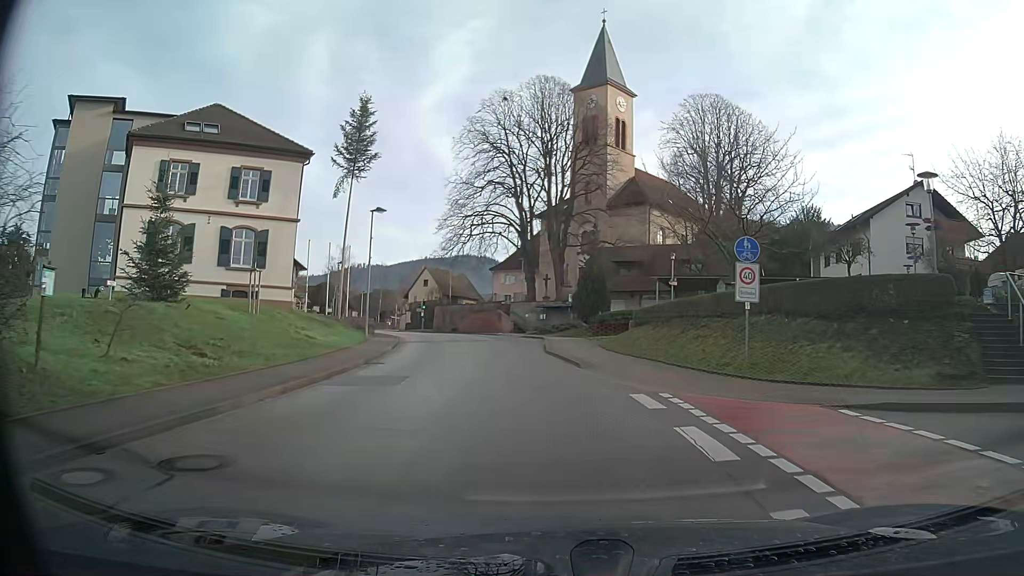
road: secondary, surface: asphalt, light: Day
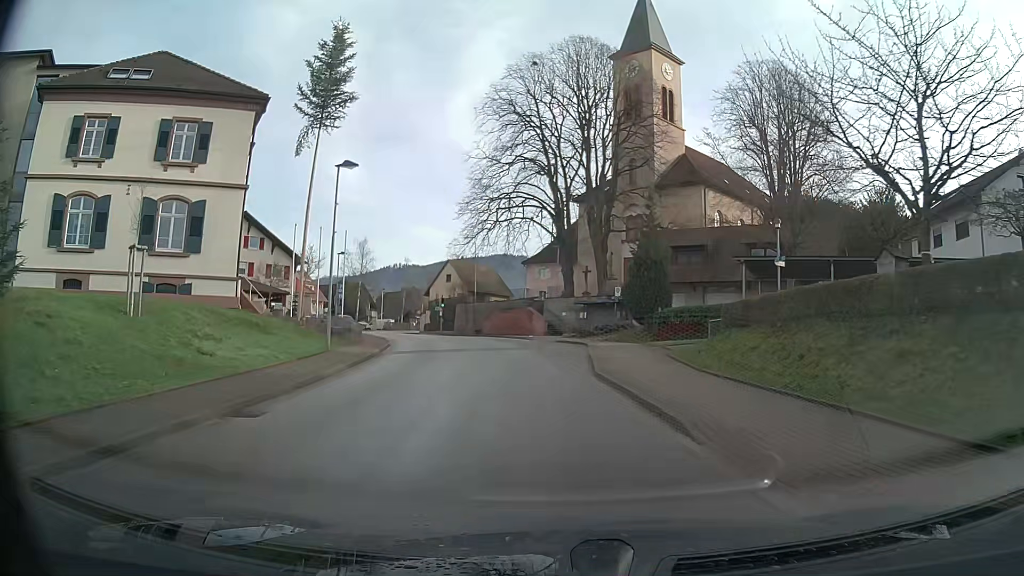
(-0.3, +10.8) m; -3°
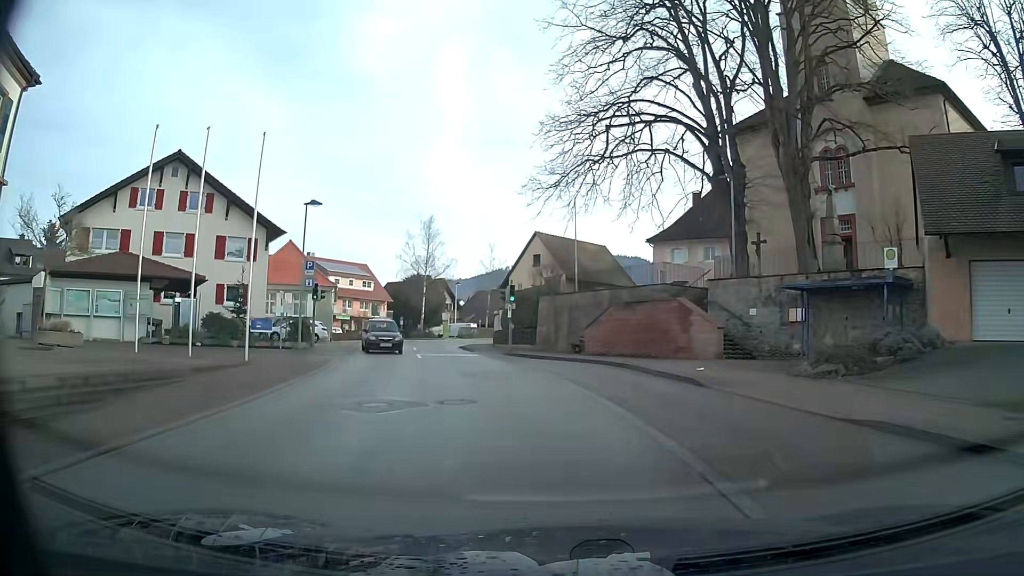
(-2.2, +27.7) m; -10°
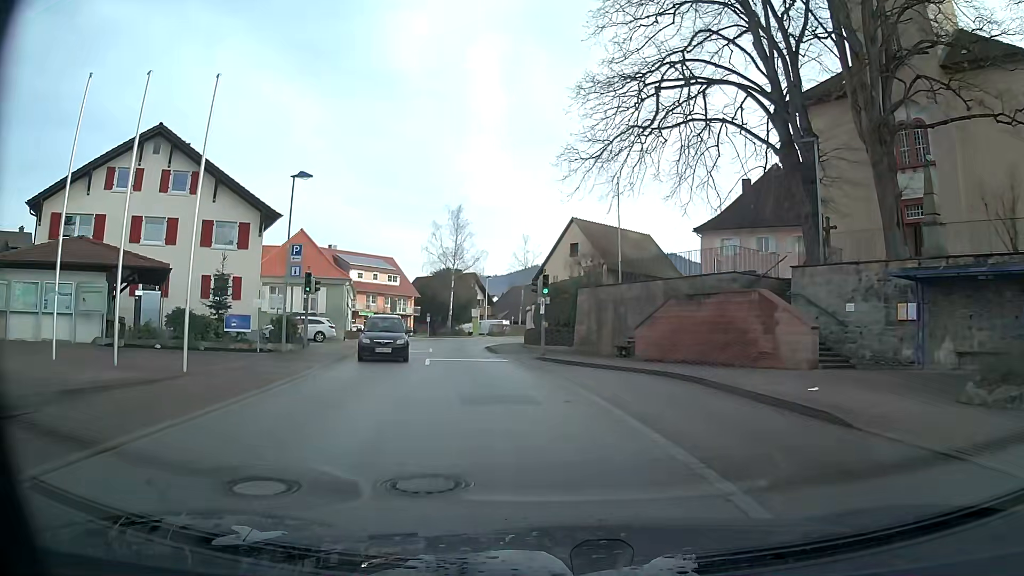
(-0.1, +5.7) m; -3°
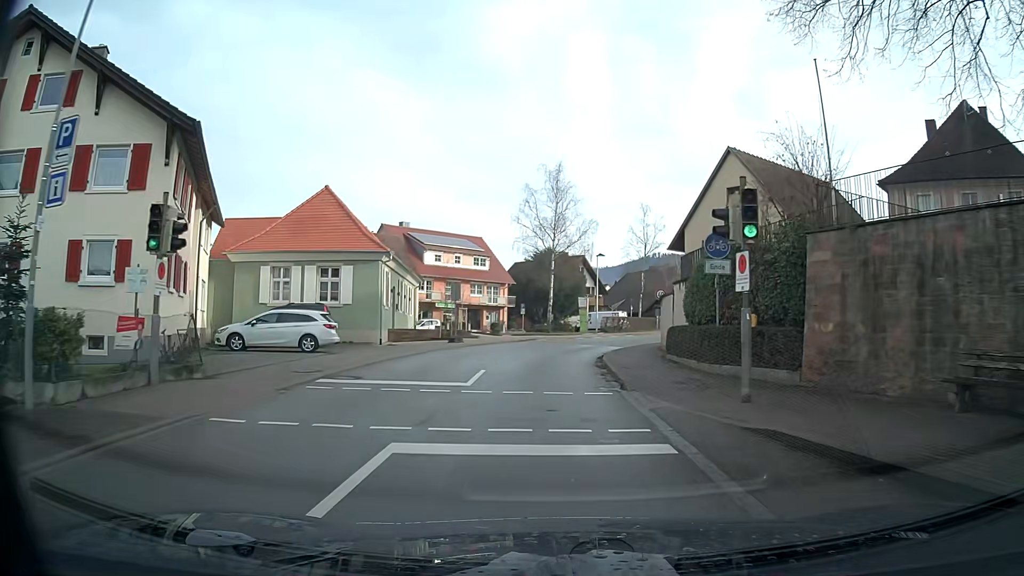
(-1.4, +17.2) m; -8°
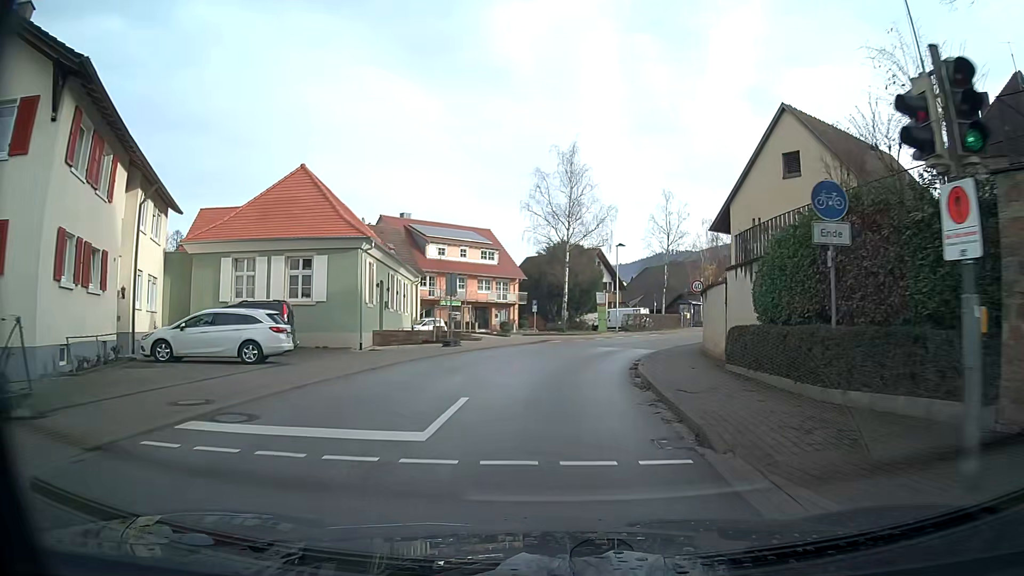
(0.0, +5.8) m; 0°
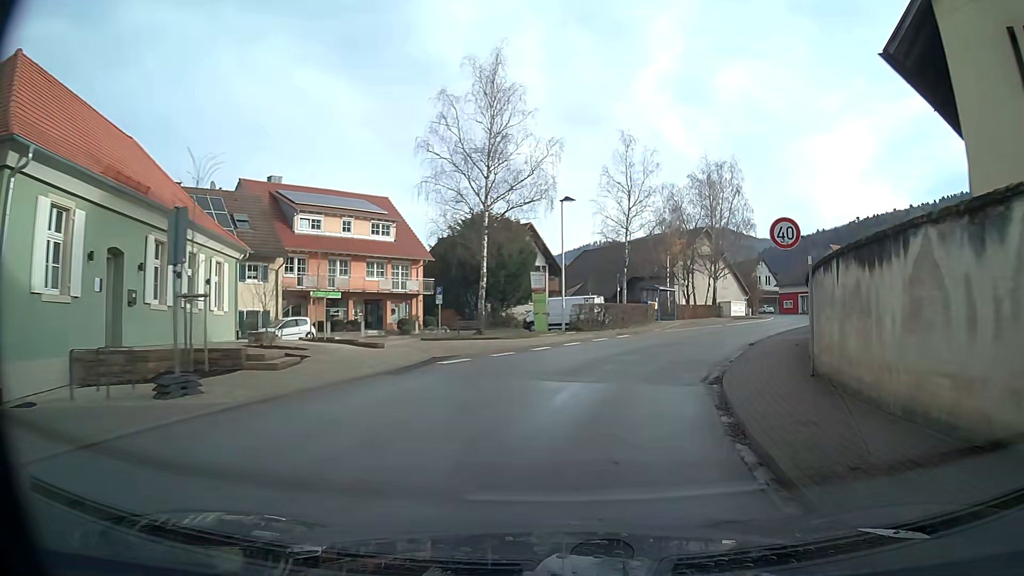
(+0.8, +17.5) m; +8°
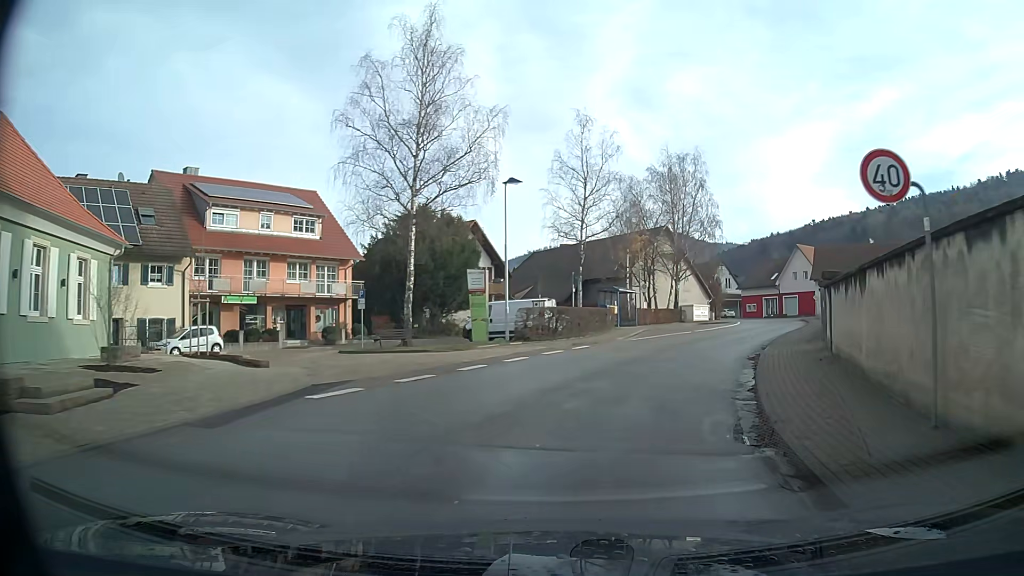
(+0.2, +5.9) m; +5°
